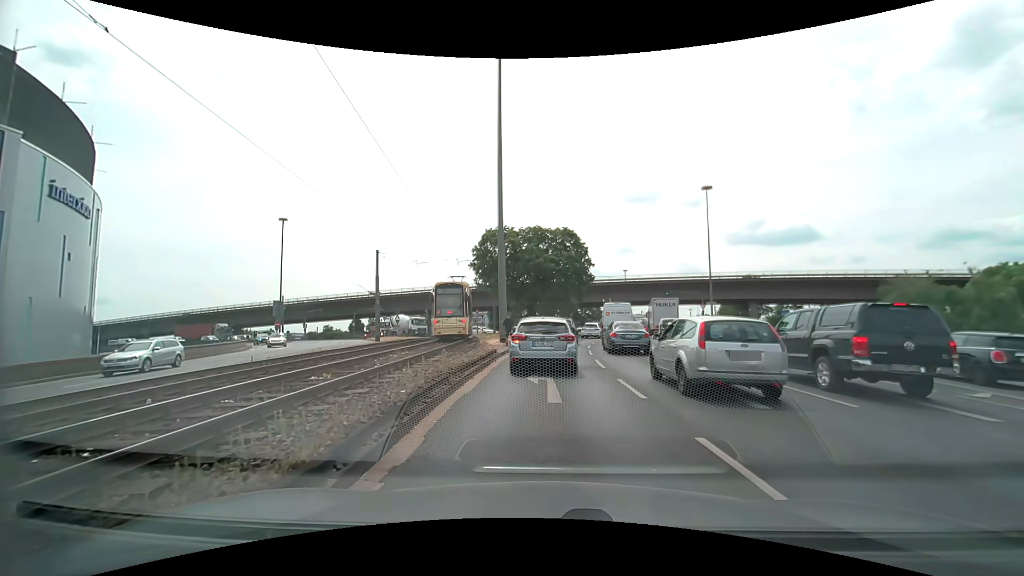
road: primary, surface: asphalt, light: Day
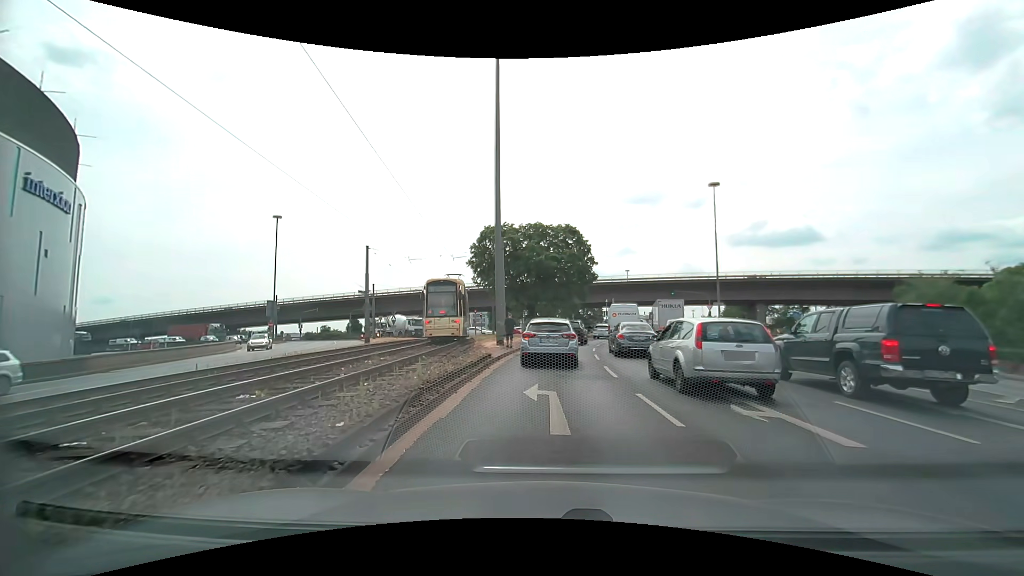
(0.0, +2.4) m; +1°
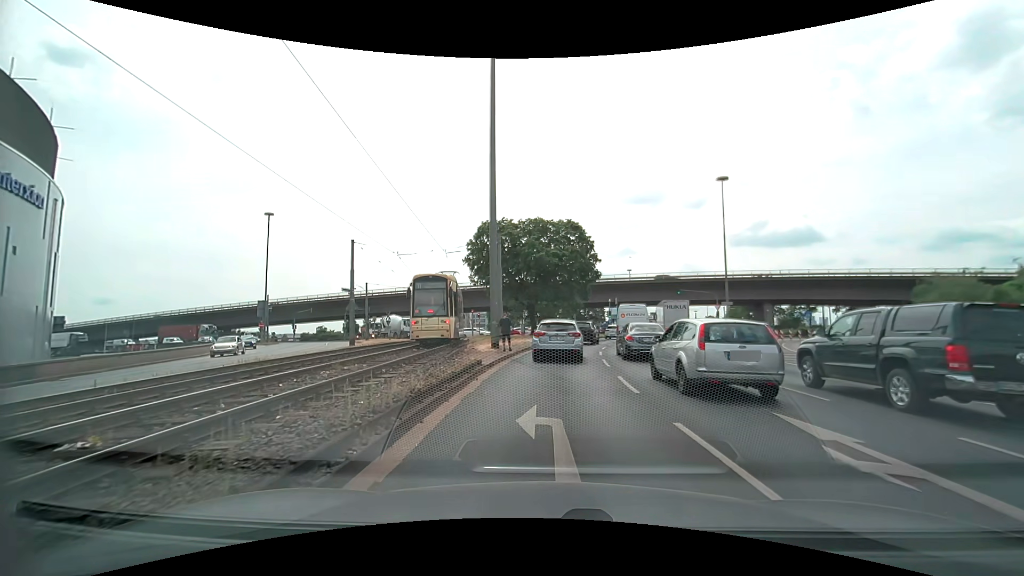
(-0.1, +2.8) m; 0°
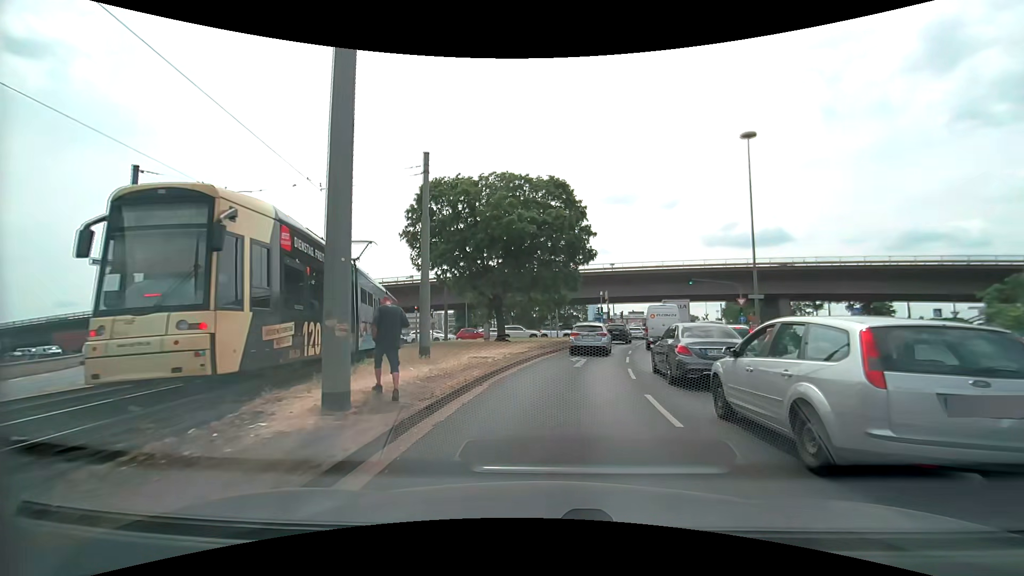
(-0.3, +15.7) m; 0°
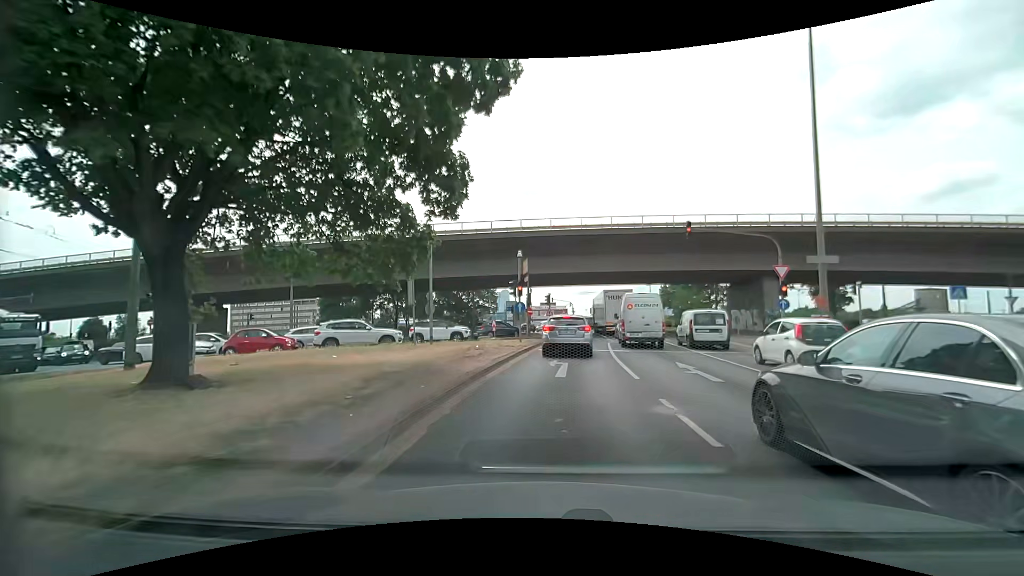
(+2.3, +25.7) m; +11°
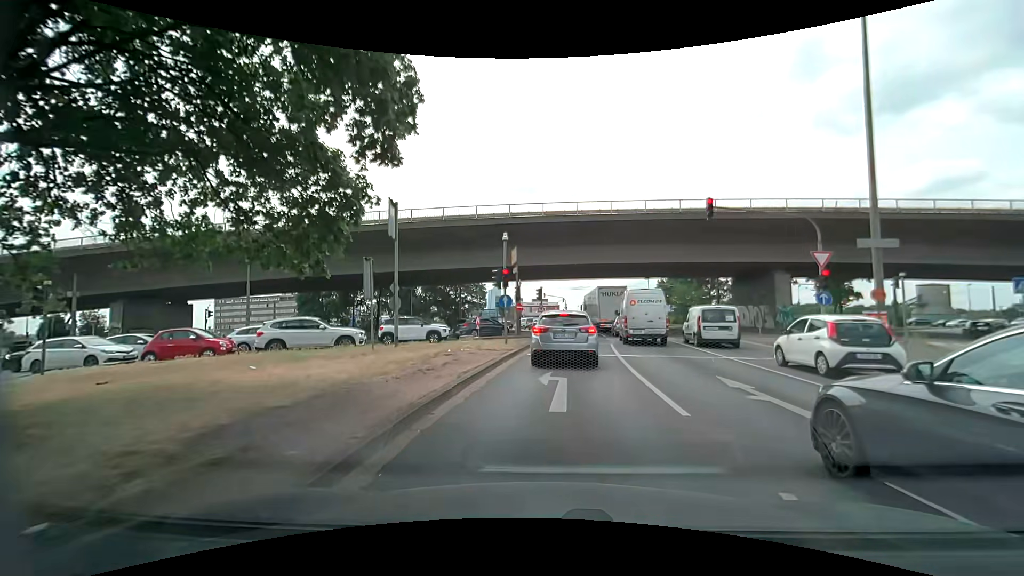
(0.0, +4.3) m; +1°
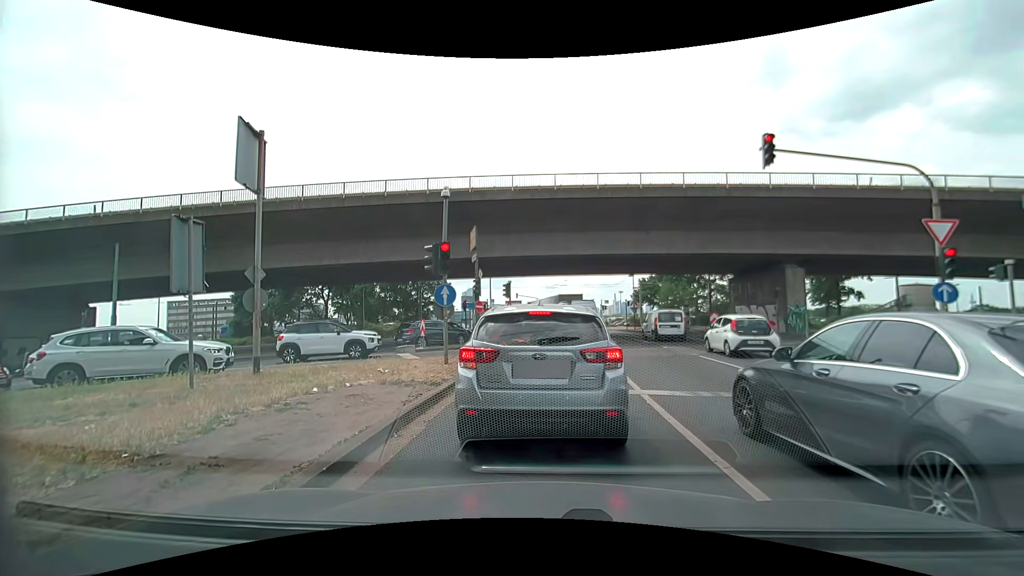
(+0.2, +7.2) m; +3°
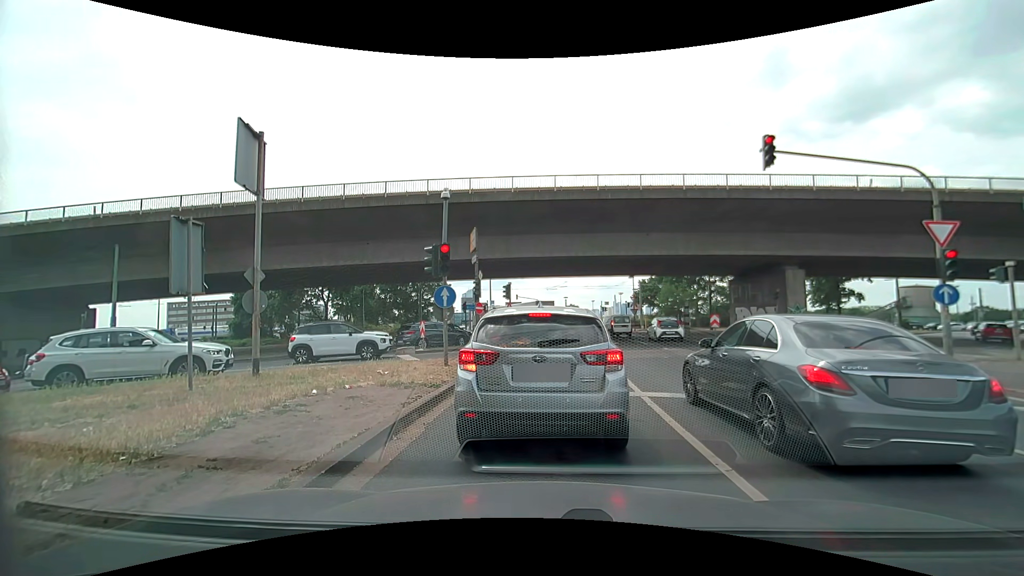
(0.0, +0.1) m; 0°
